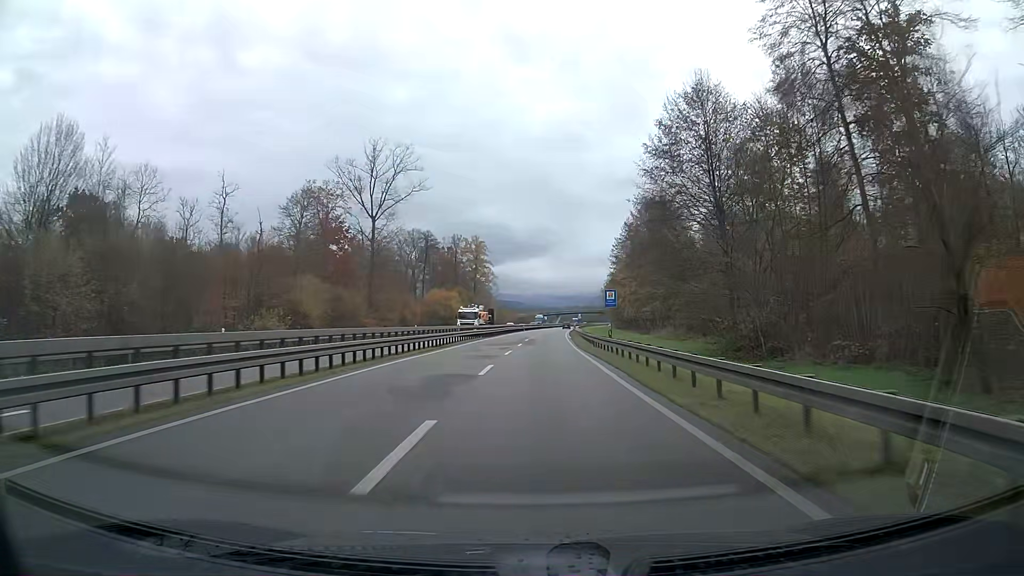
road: trunk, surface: asphalt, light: Day
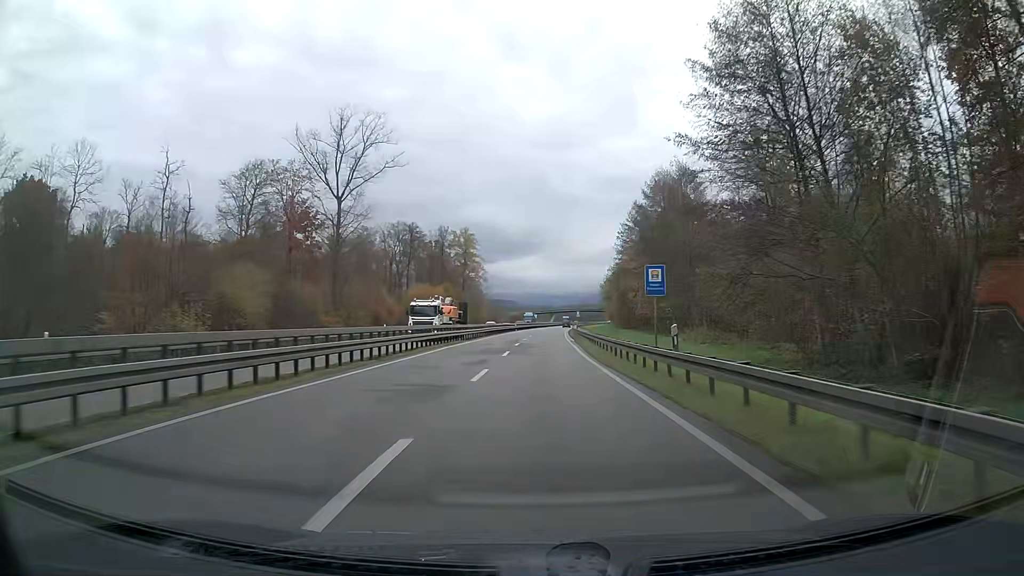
(+0.1, +13.6) m; +1°
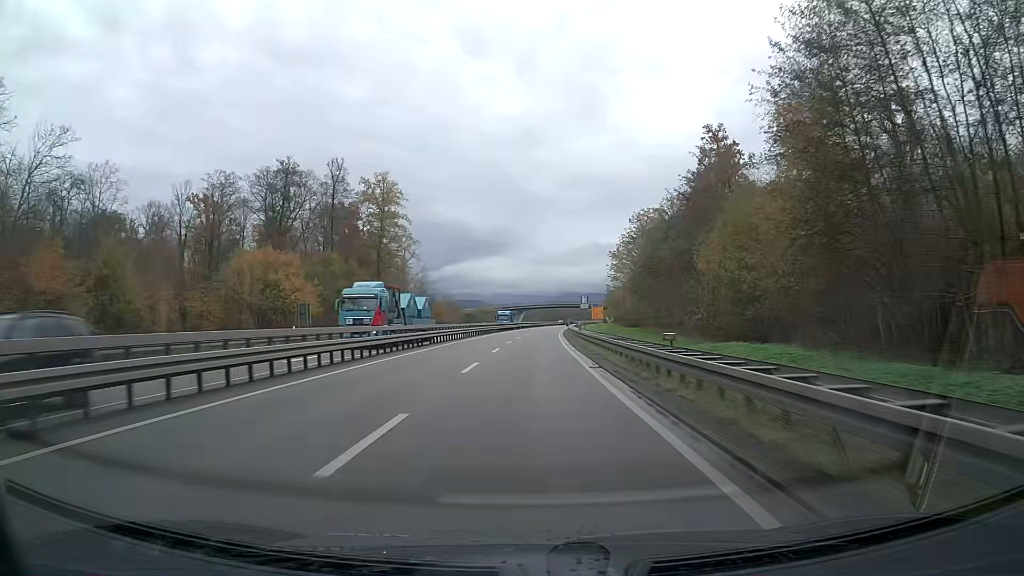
(+1.8, +69.0) m; +3°
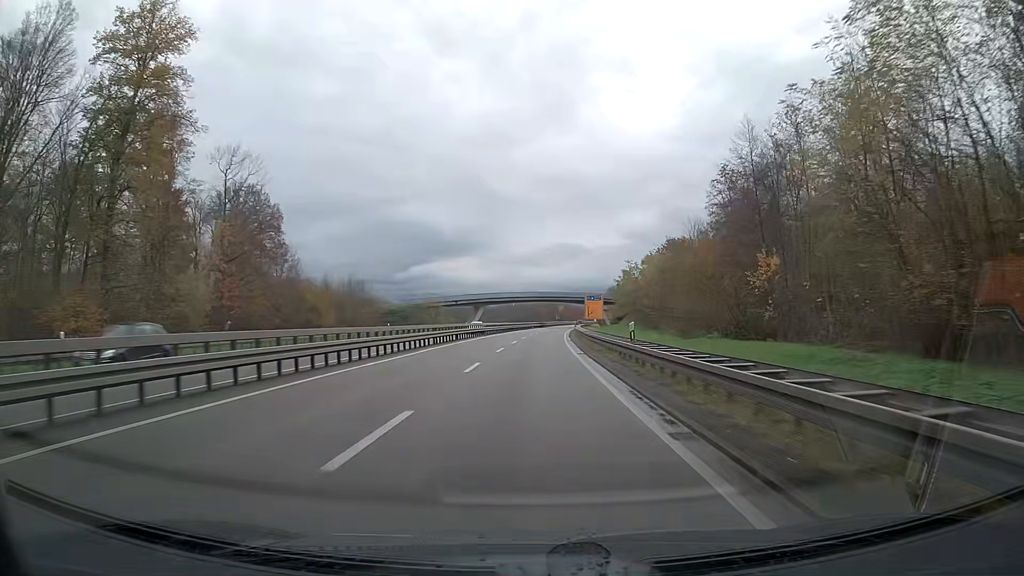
(+1.5, +70.6) m; +3°
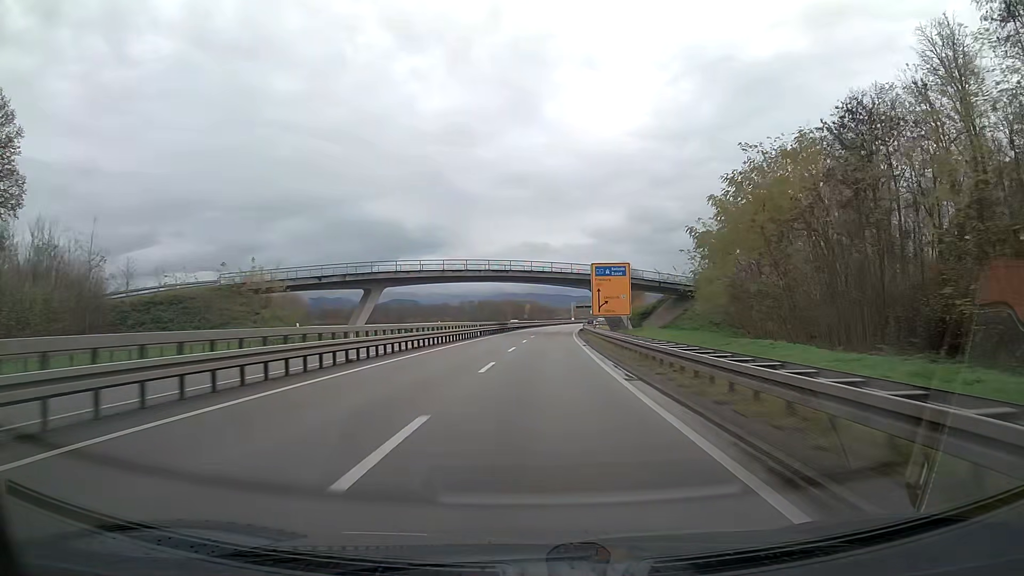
(+1.7, +71.6) m; +3°
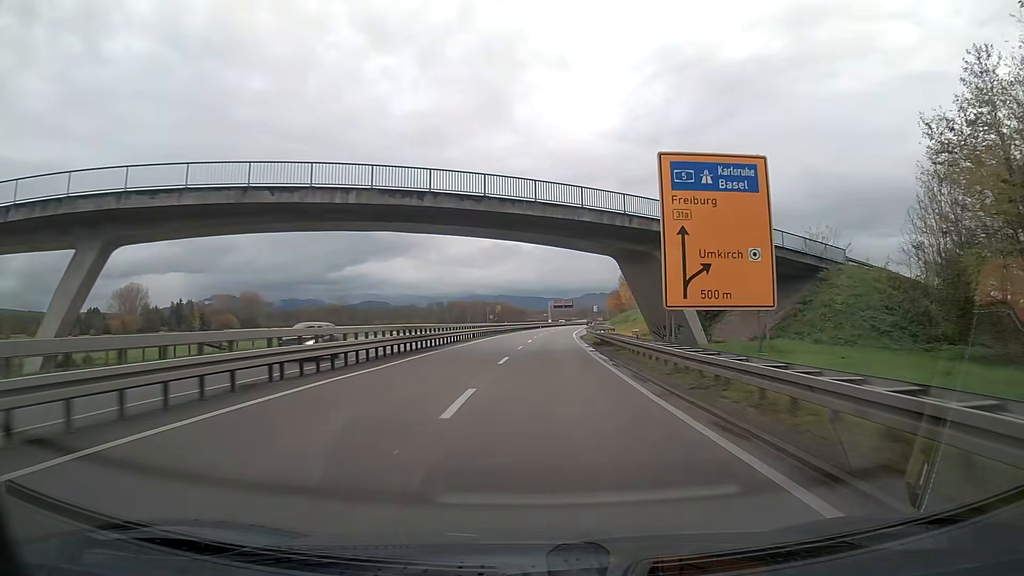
(+0.9, +43.2) m; +3°
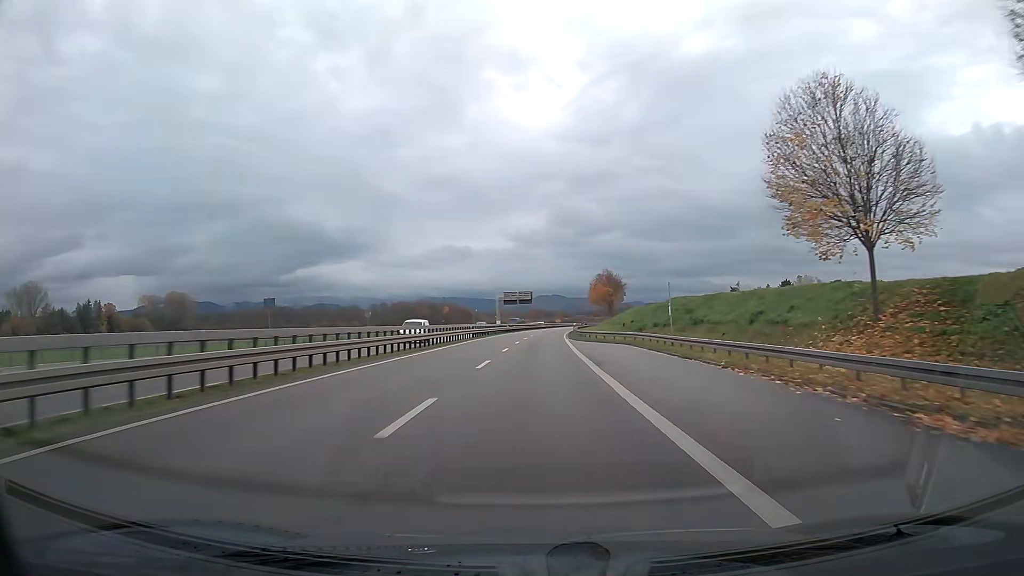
(+2.9, +72.4) m; +4°
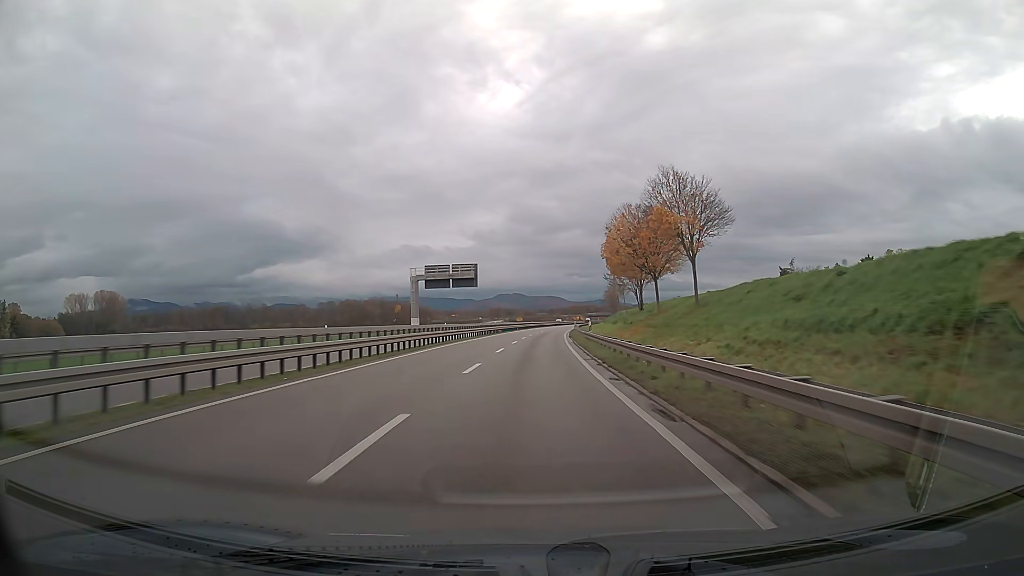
(+2.2, +73.0) m; +3°
(0, +10) (0, +20) (0, +30) (+1, +40) (+1, +50) (+1, +60) (+2, +70) (+2, +80) (+3, +90) (+4, +100) m
